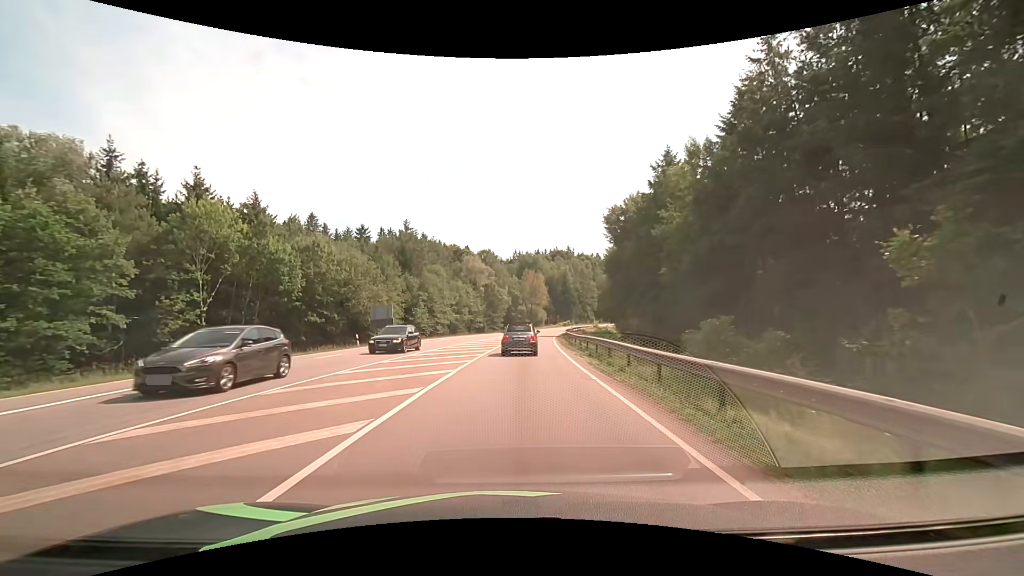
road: secondary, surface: asphalt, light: Day
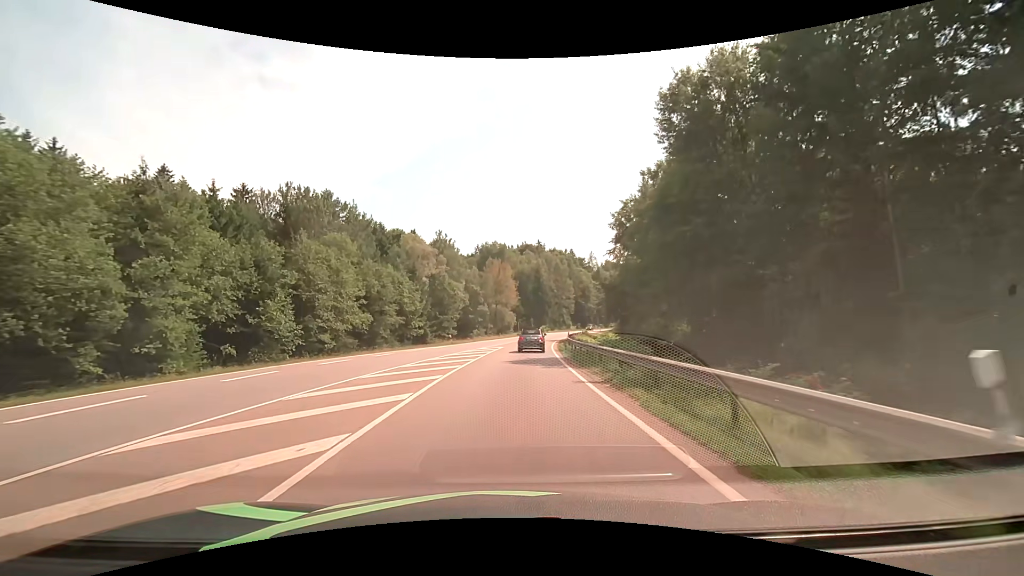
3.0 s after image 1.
(+1.5, +37.6) m; +4°
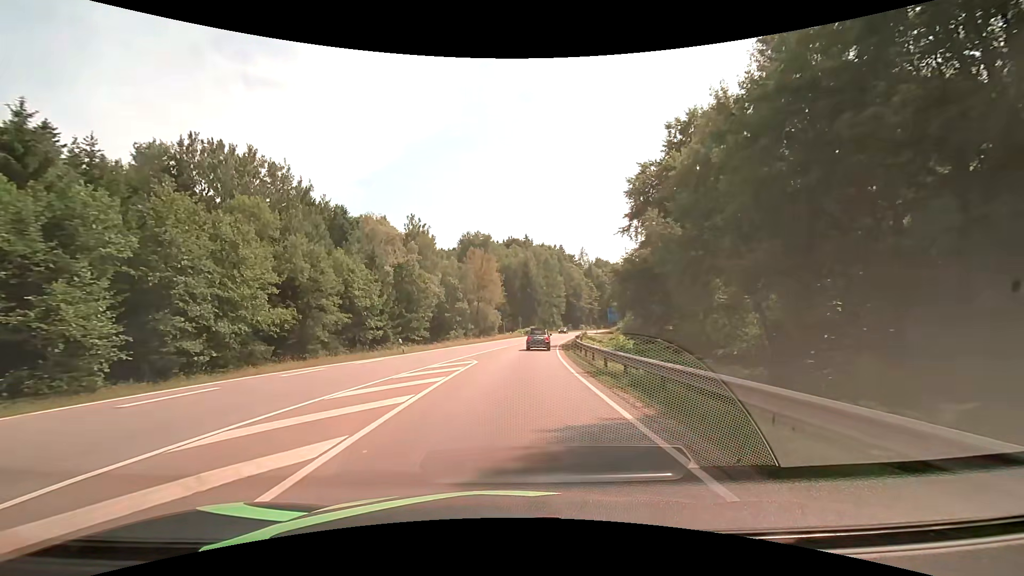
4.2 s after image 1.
(+0.2, +16.8) m; +1°
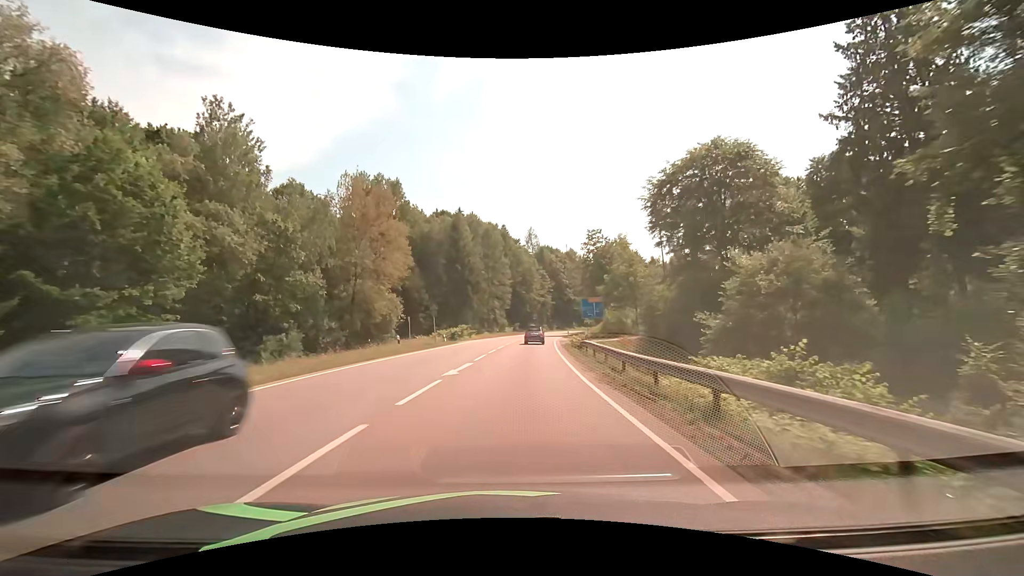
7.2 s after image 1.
(+2.7, +47.4) m; +7°
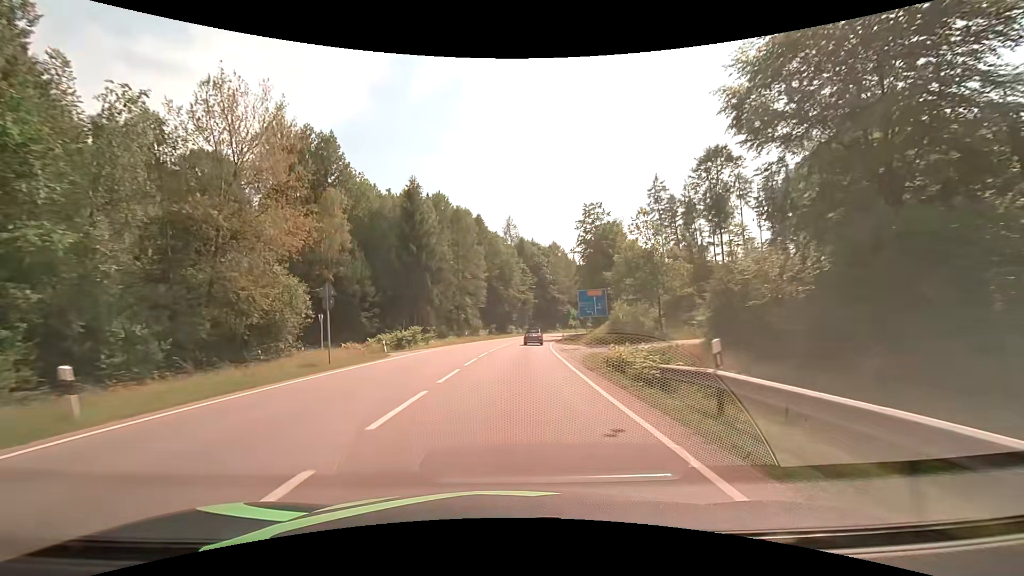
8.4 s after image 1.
(+0.5, +20.2) m; +3°
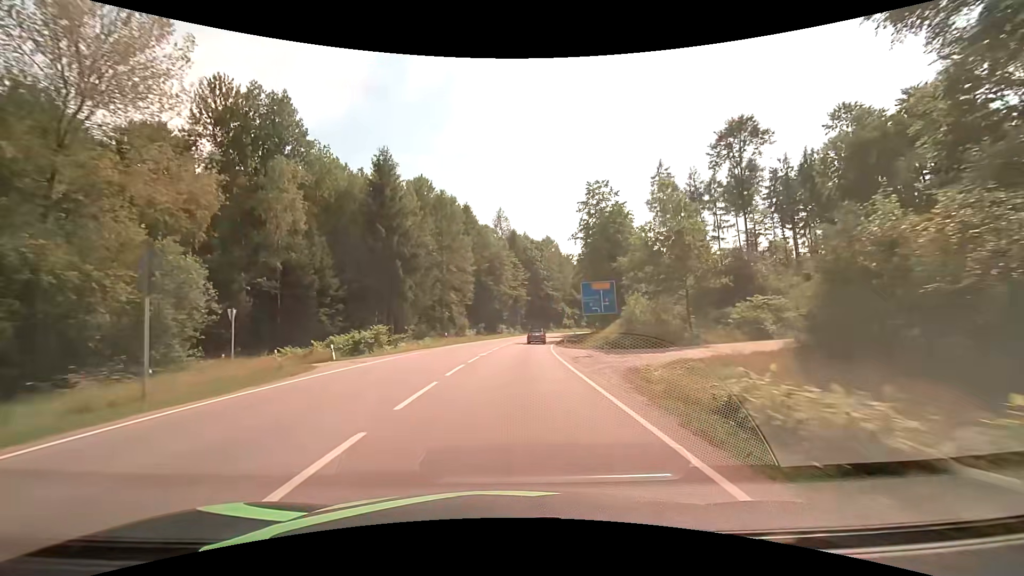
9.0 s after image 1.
(+0.1, +10.2) m; +1°
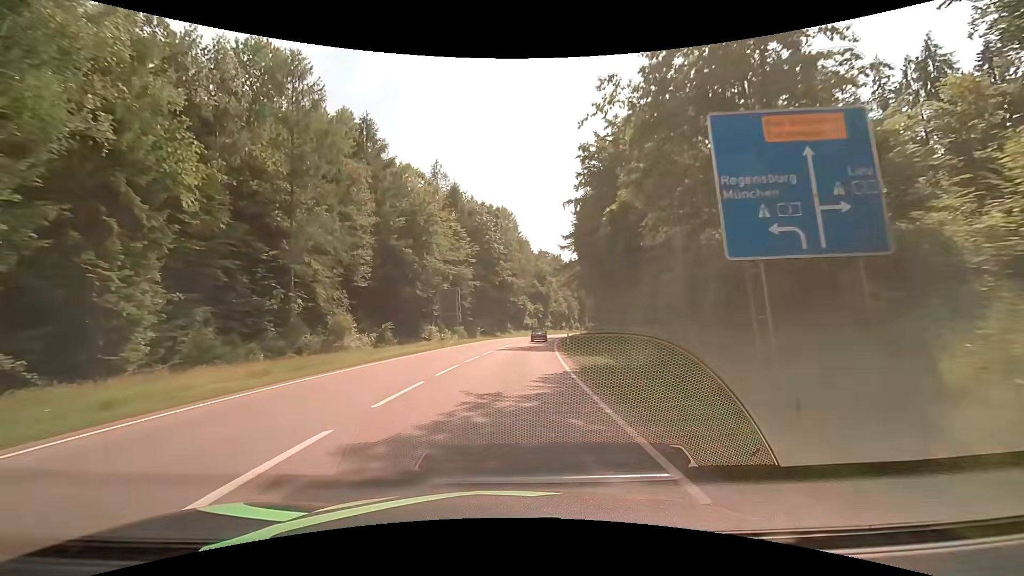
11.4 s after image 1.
(+2.0, +41.6) m; +5°
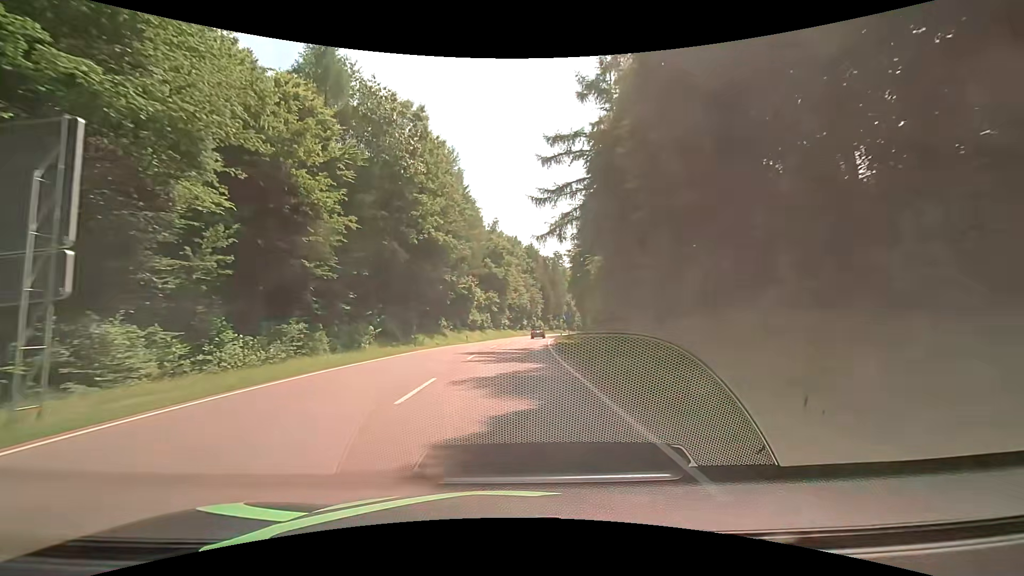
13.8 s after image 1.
(+2.2, +42.3) m; +5°
(0, +10) (0, +20) (+1, +30) (+1, +40) (+2, +50) (+4, +60) (+5, +70) (+7, +80) (+9, +89) (+11, +99) m
